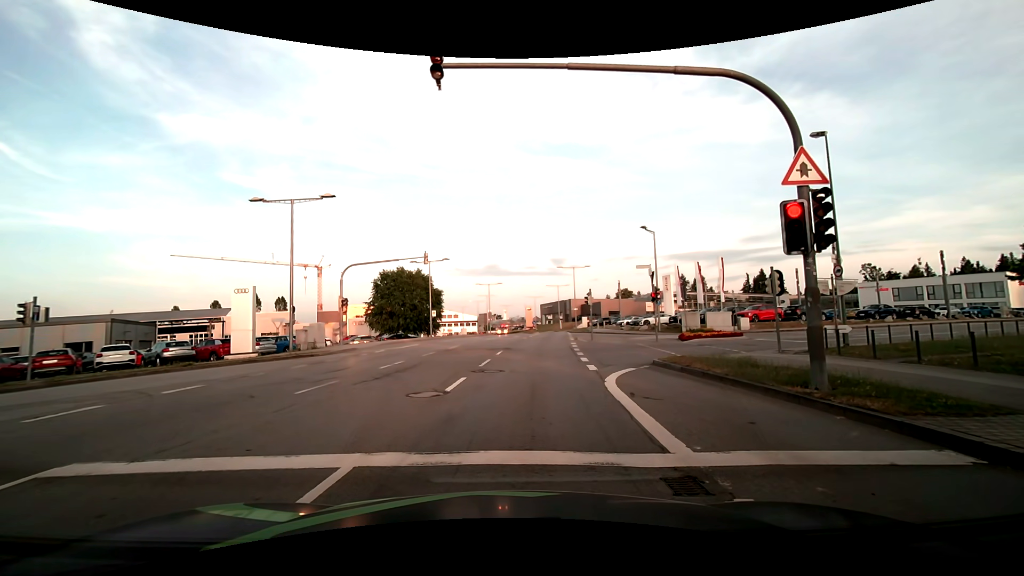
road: secondary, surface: asphalt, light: Day
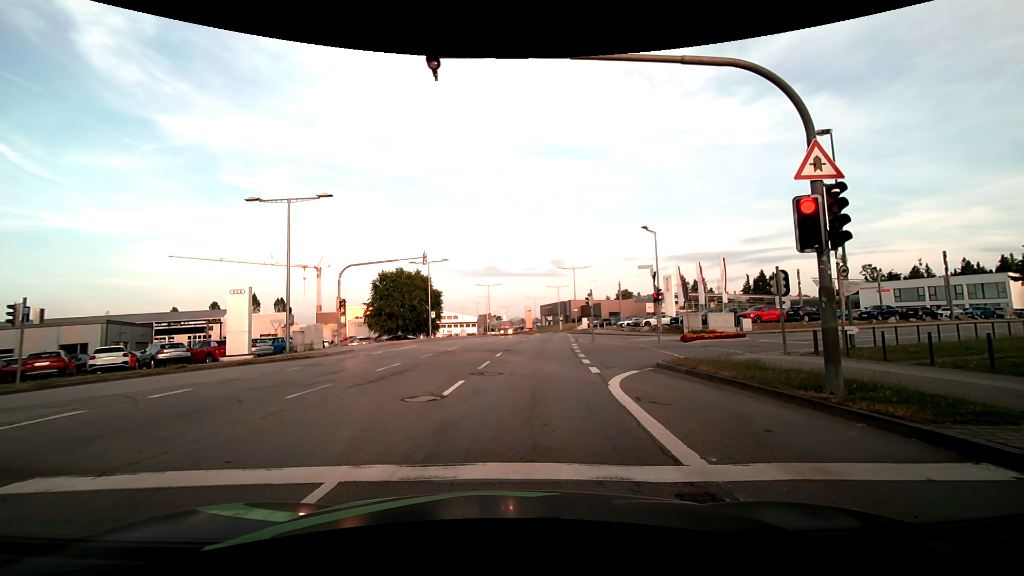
(0.0, +0.5) m; 0°
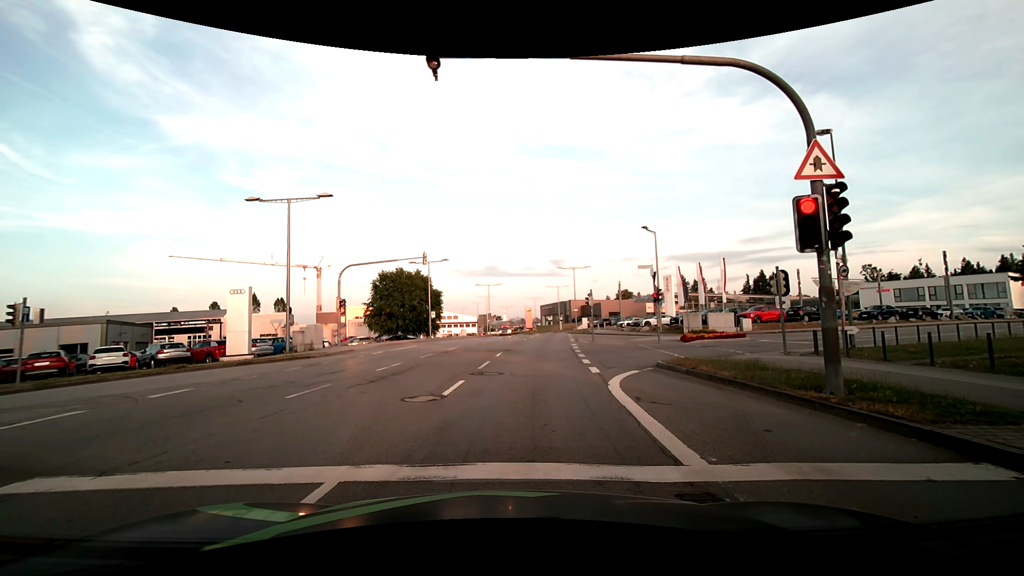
(0.0, 0.0) m; 0°
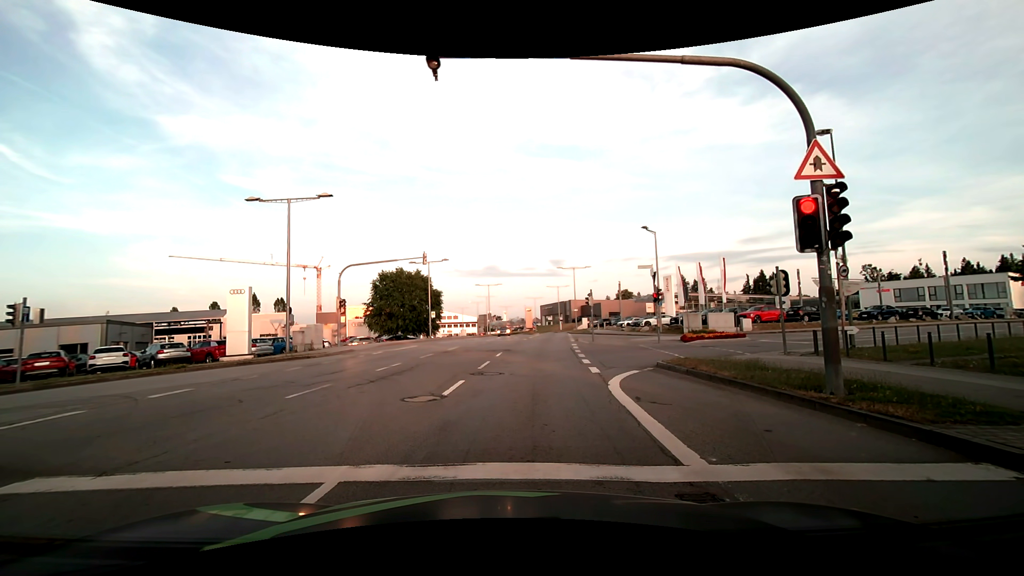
(0.0, 0.0) m; 0°
(0, +10) (+1, +20) (+2, +30) (+3, +40) (+4, +50) (+5, +60) (+7, +70) (+7, +80) (+8, +90) (+7, +100) m
